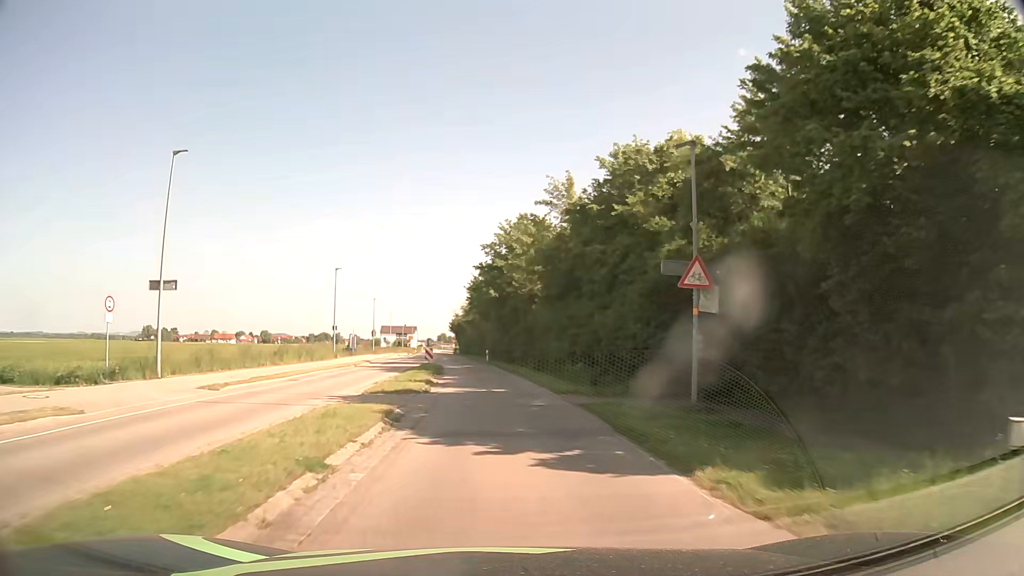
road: secondary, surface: asphalt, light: Day
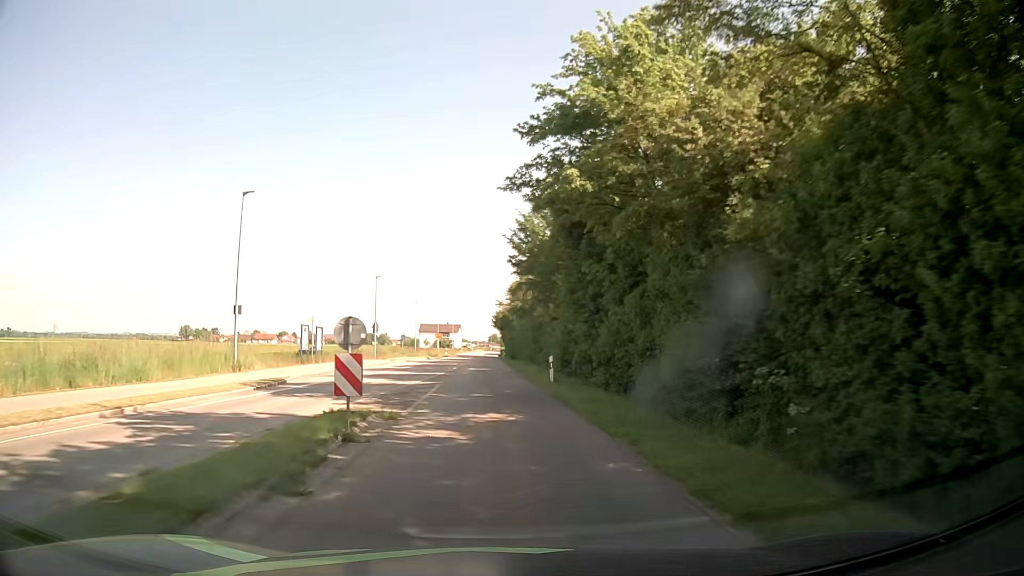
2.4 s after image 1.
(-1.1, +32.1) m; -4°
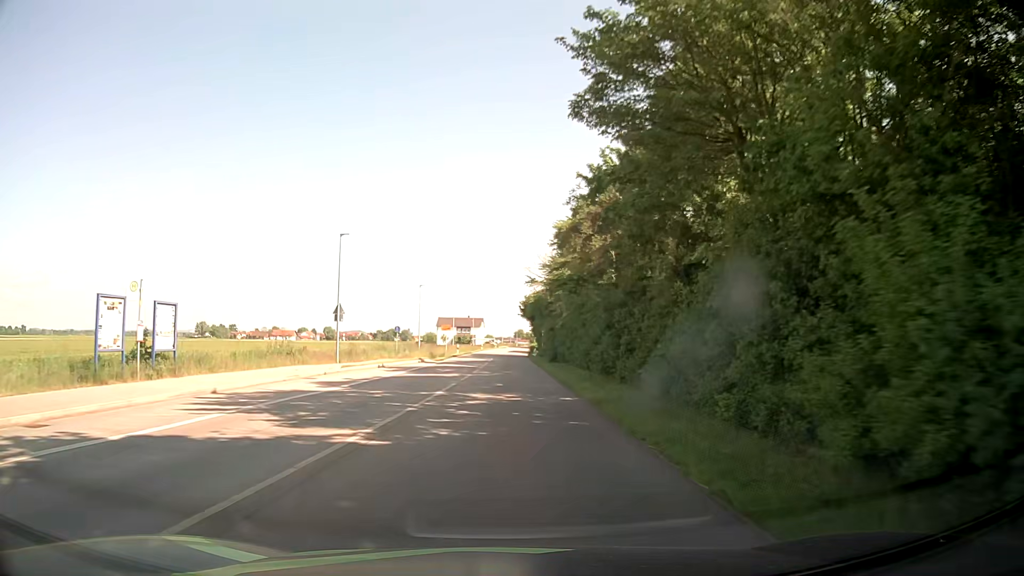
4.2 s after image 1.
(-0.7, +24.2) m; -2°
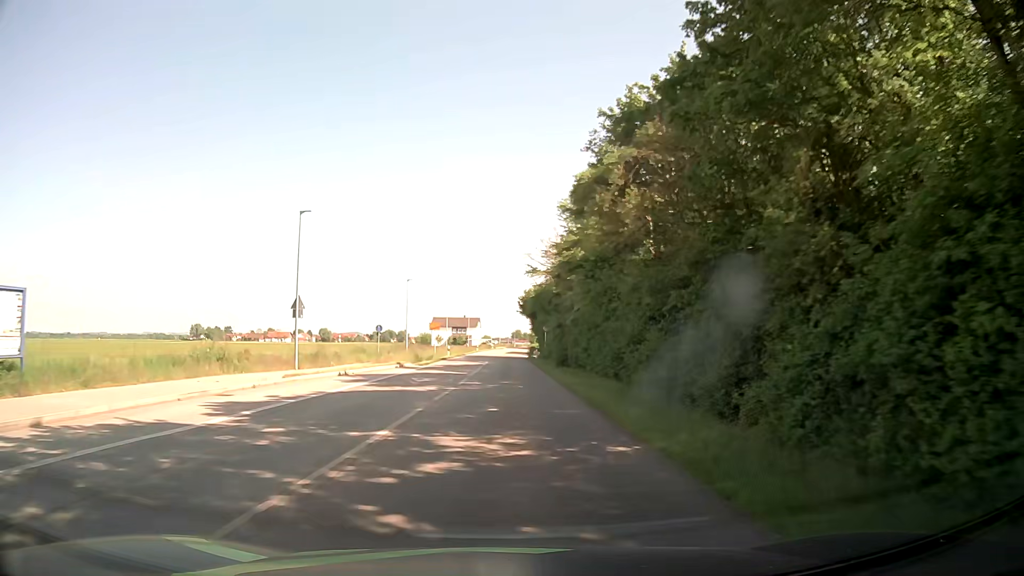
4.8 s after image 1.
(0.0, +8.1) m; 0°
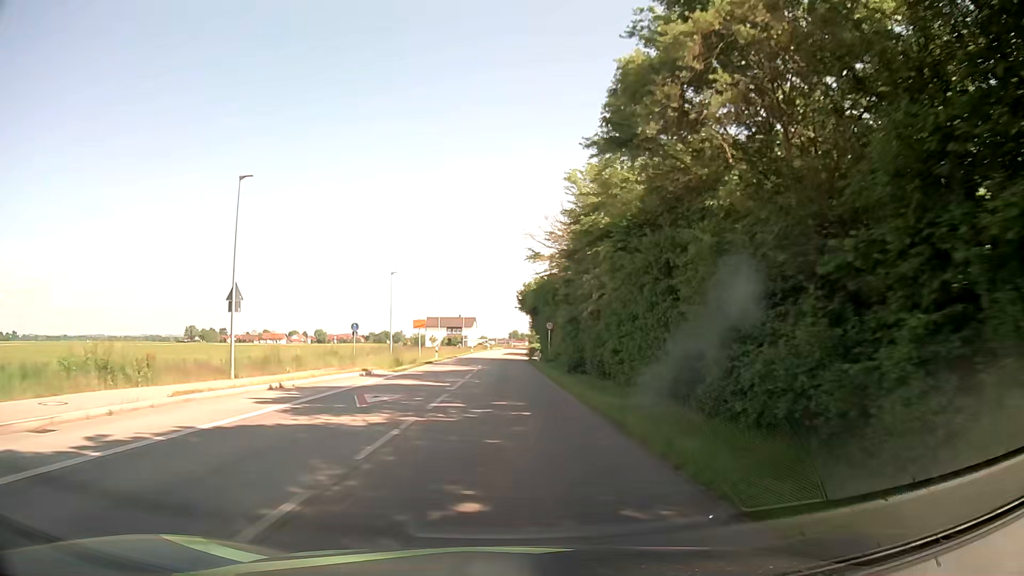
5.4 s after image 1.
(0.0, +8.1) m; 0°
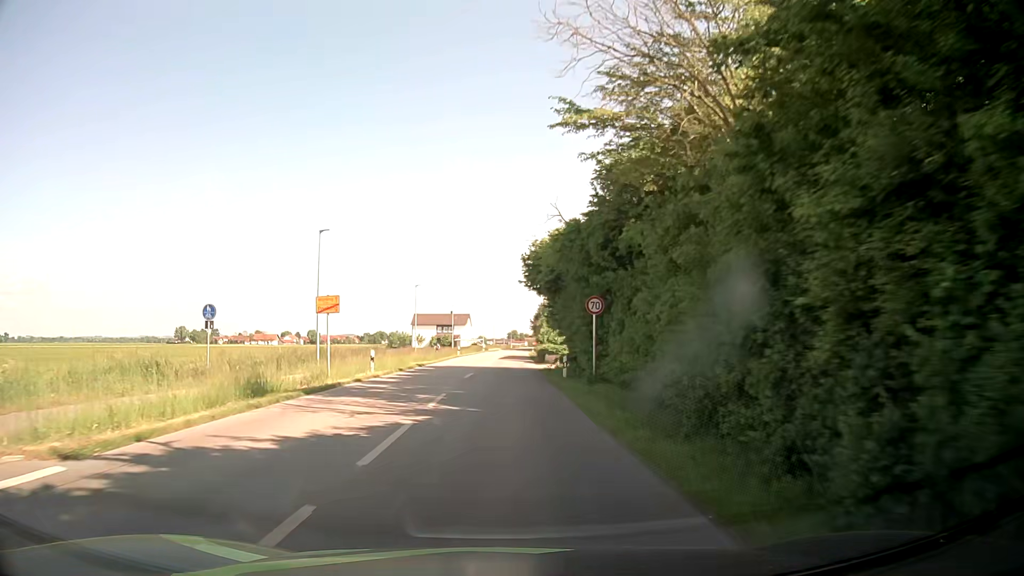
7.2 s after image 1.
(+0.1, +24.3) m; 0°
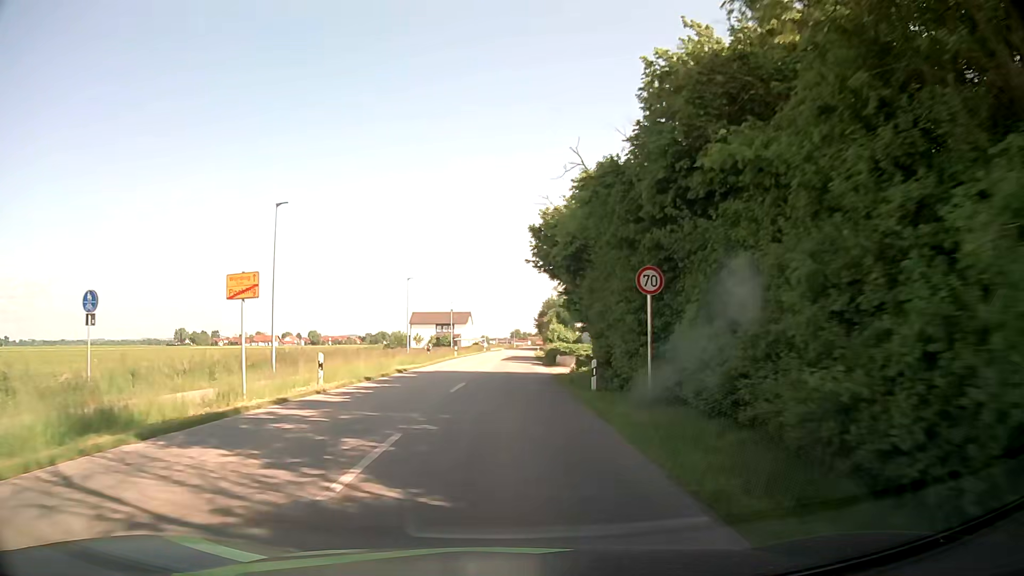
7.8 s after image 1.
(0.0, +8.2) m; 0°
